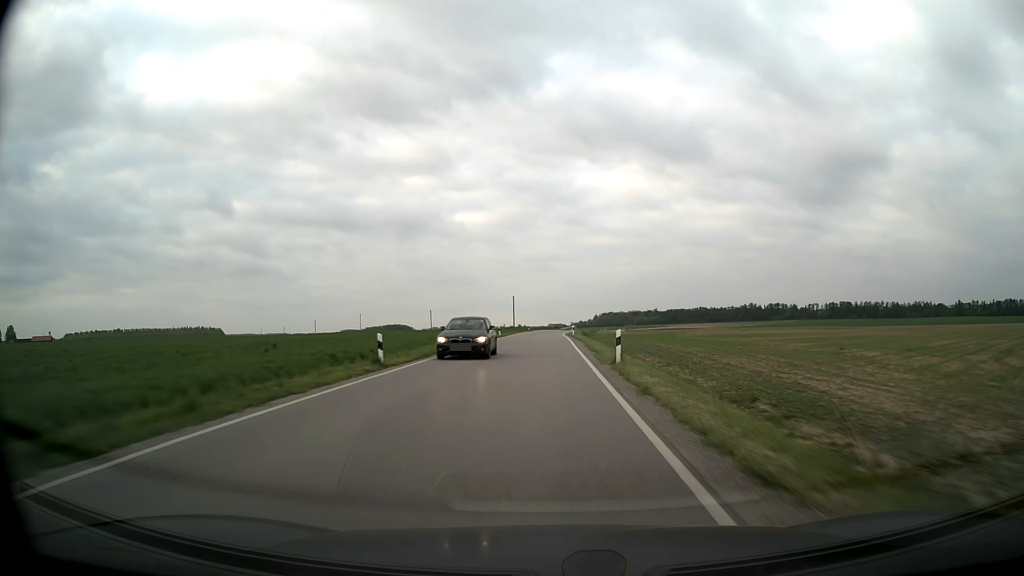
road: secondary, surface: asphalt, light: Day
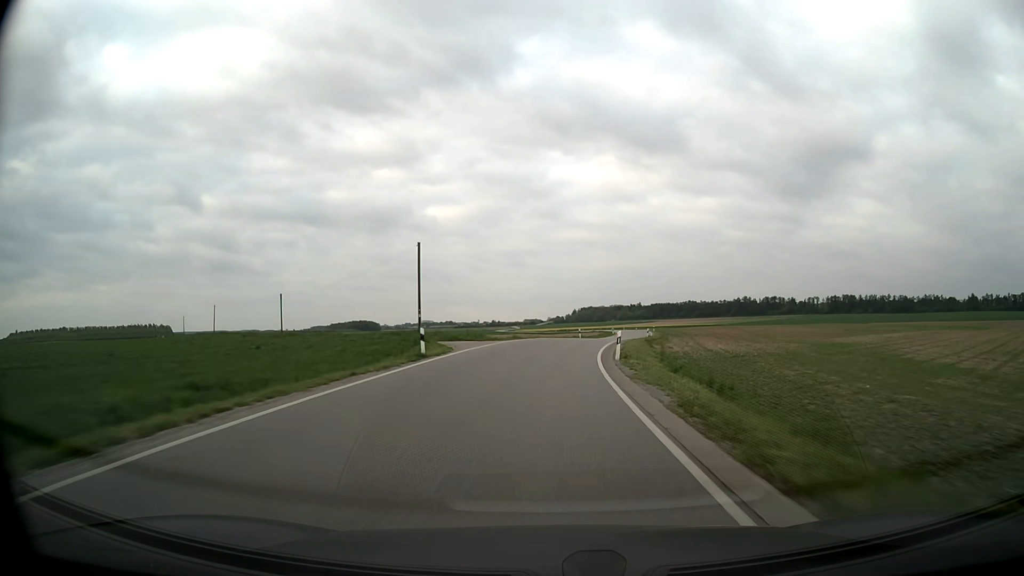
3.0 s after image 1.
(+0.5, +83.0) m; +2°
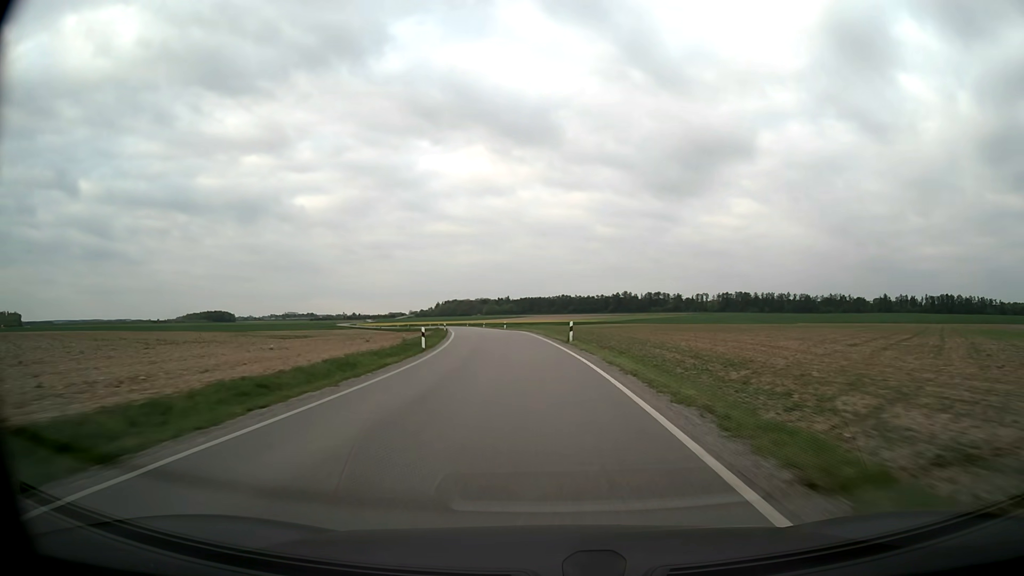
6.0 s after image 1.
(+10.3, +80.1) m; +12°
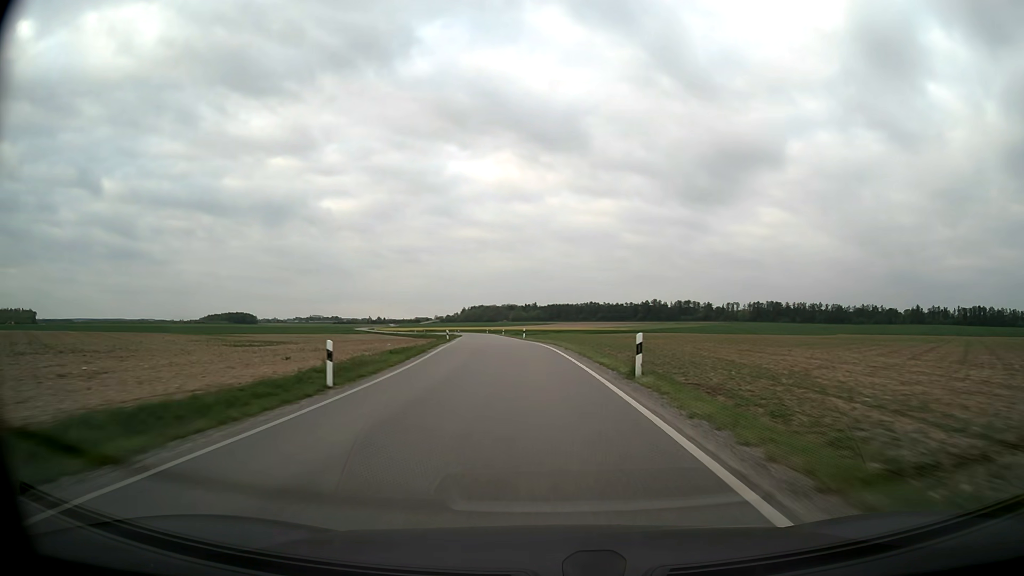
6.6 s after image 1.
(-0.3, +16.4) m; -2°
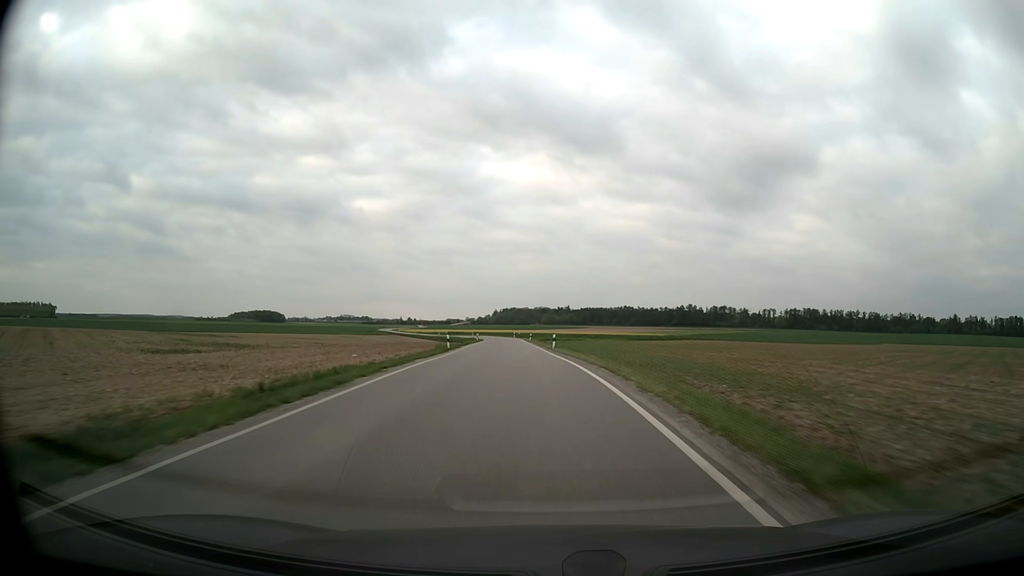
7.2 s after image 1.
(-0.4, +16.6) m; -3°
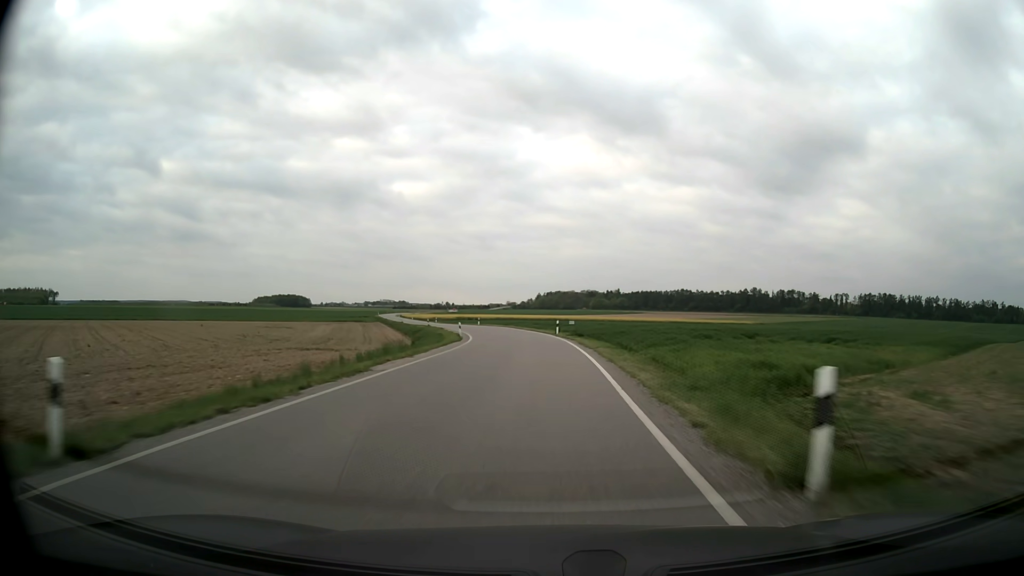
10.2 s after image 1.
(-4.2, +82.9) m; -4°
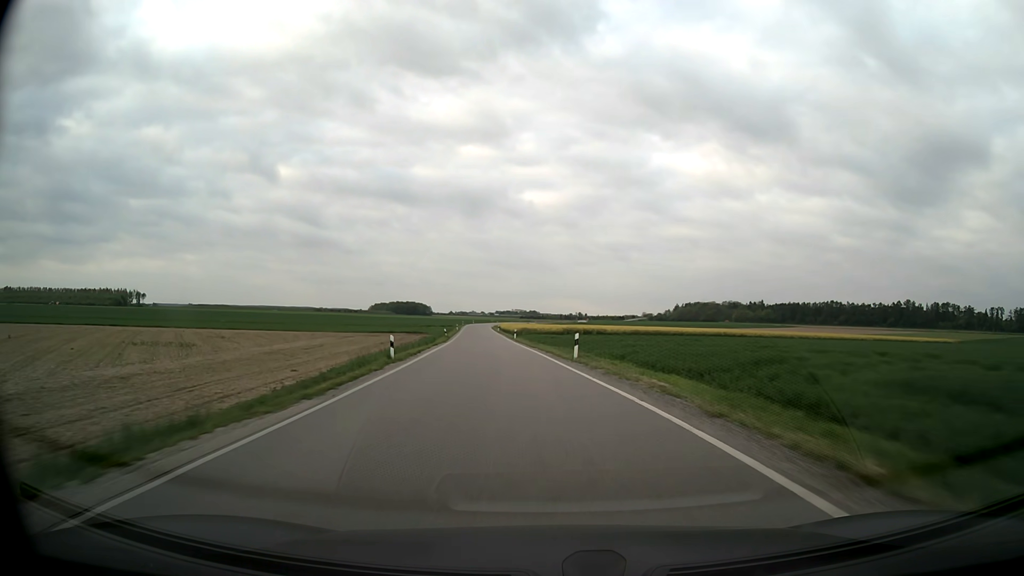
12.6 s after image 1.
(-4.9, +65.6) m; -11°
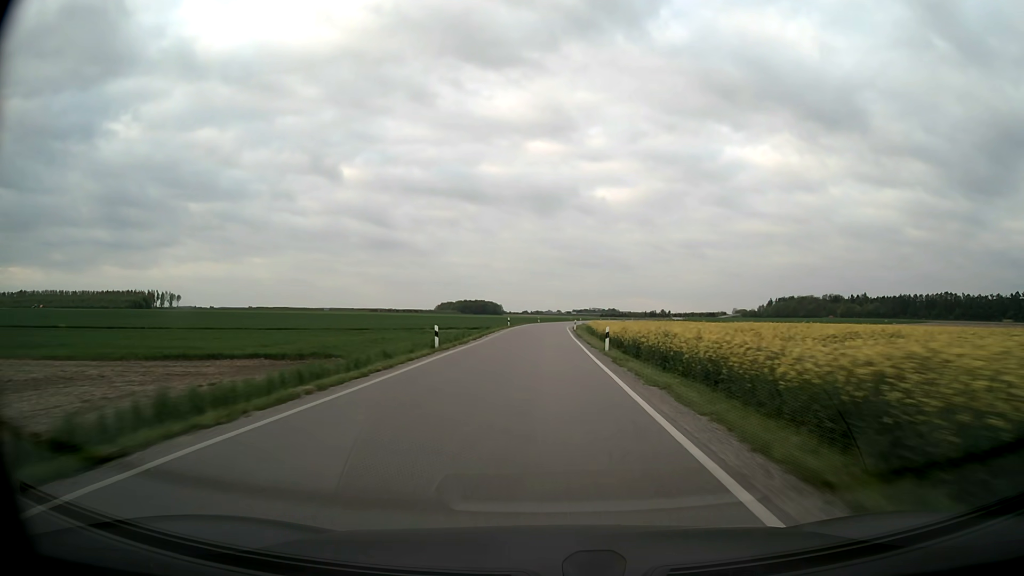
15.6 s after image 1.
(-7.5, +82.9) m; -7°
(0, +10) (0, +20) (0, +30) (0, +40) (0, +50) (0, +60) (0, +70) (0, +80) (+1, +90) (+2, +100) m
